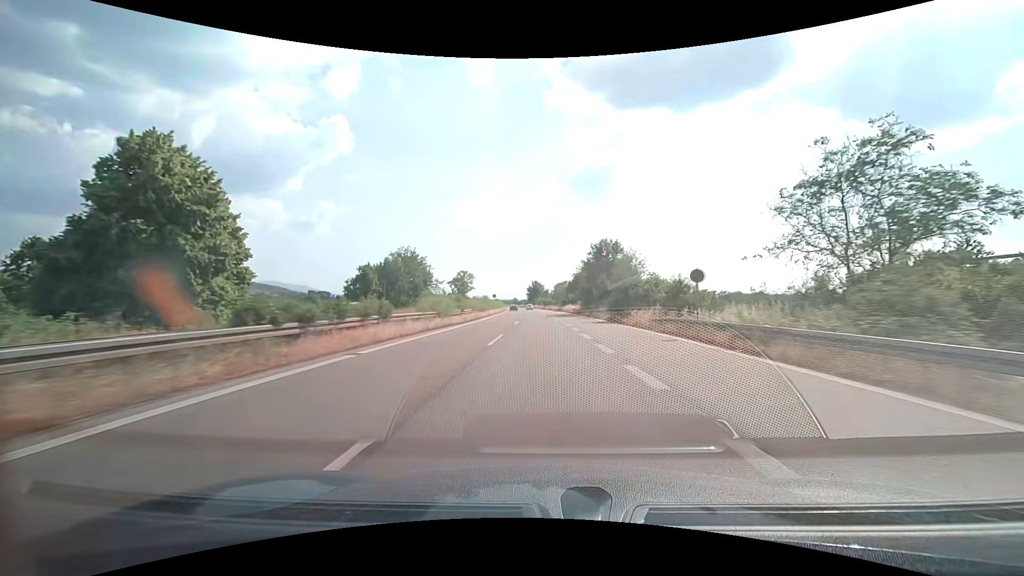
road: trunk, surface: asphalt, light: Day
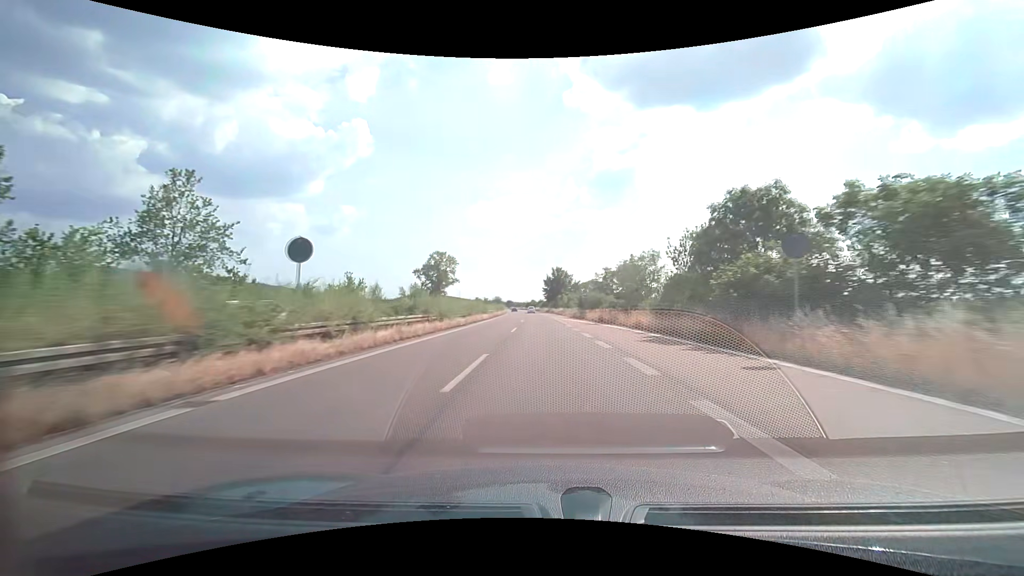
(-1.6, +82.0) m; -2°
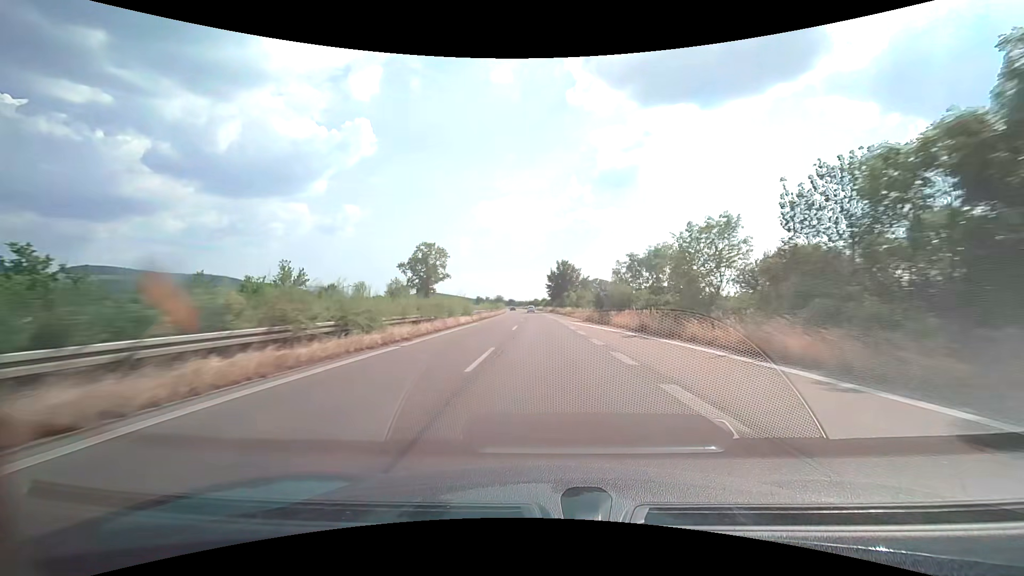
(-0.1, +16.4) m; 0°
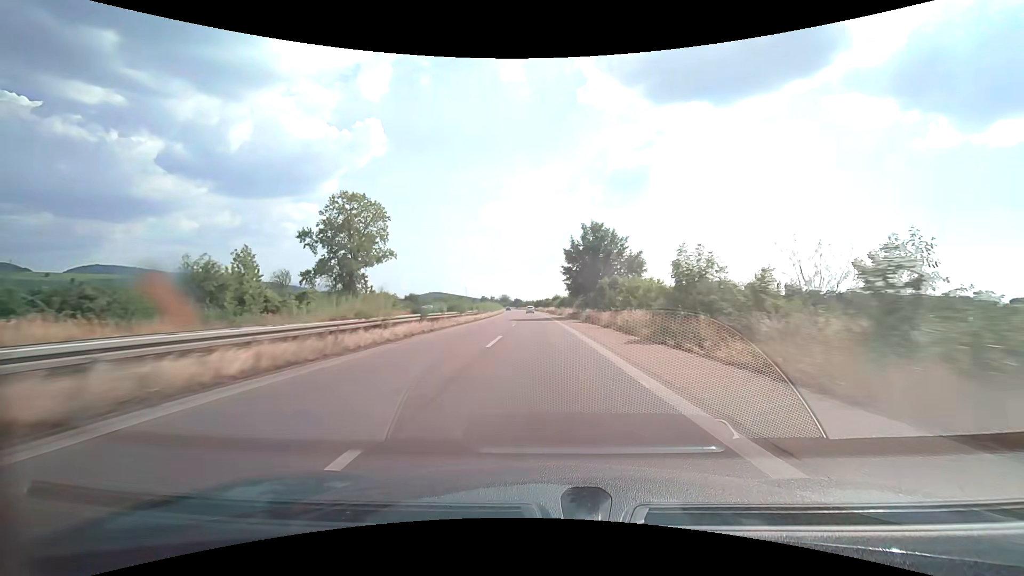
(-0.5, +49.1) m; -1°
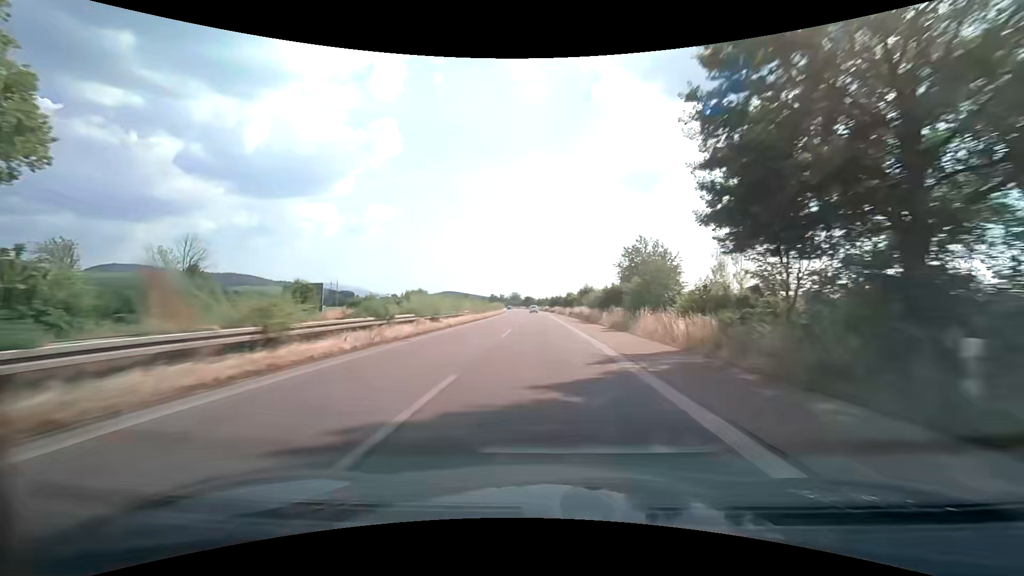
(-0.7, +49.1) m; -2°
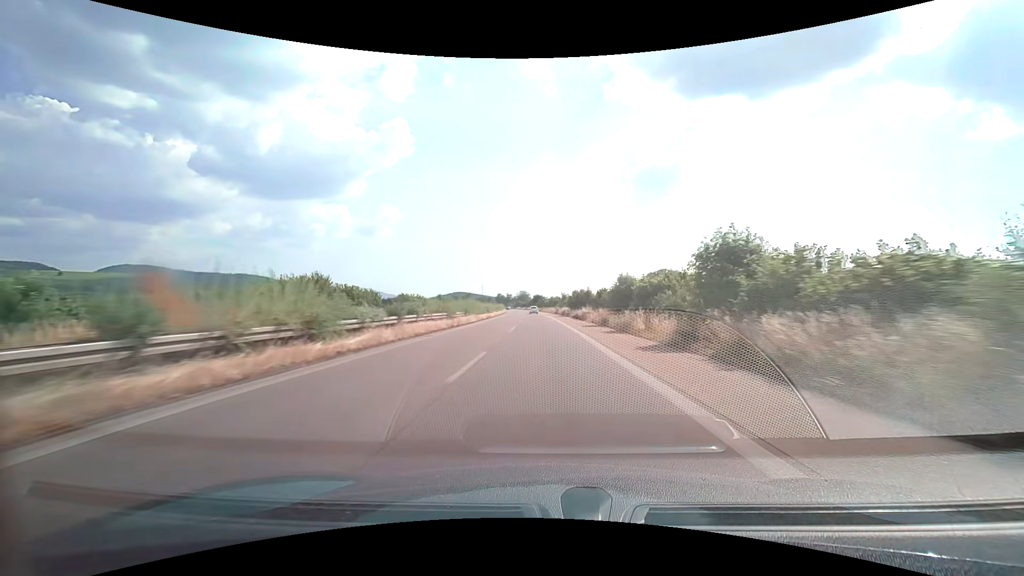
(-0.6, +48.8) m; -1°
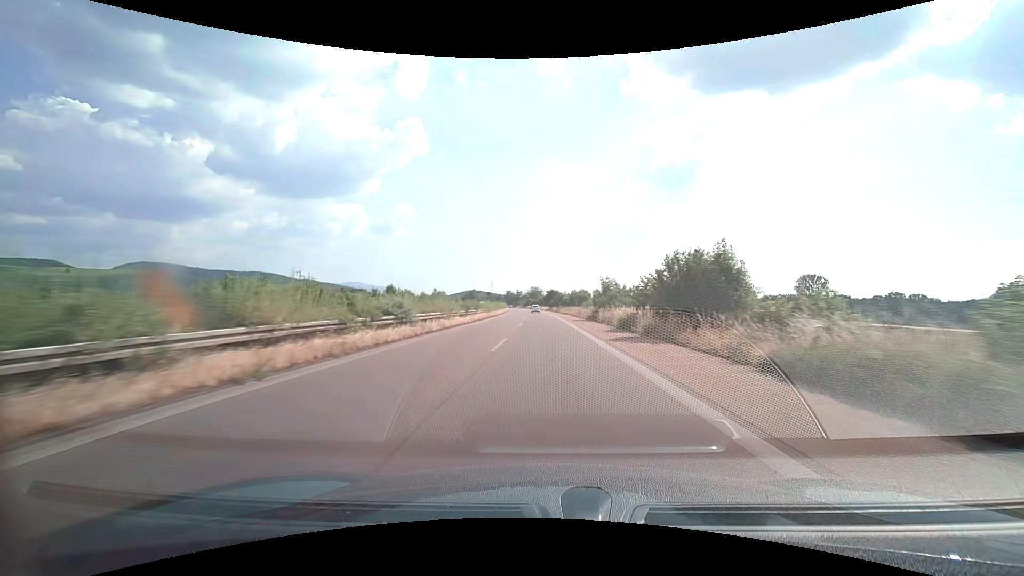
(-0.6, +48.5) m; -2°
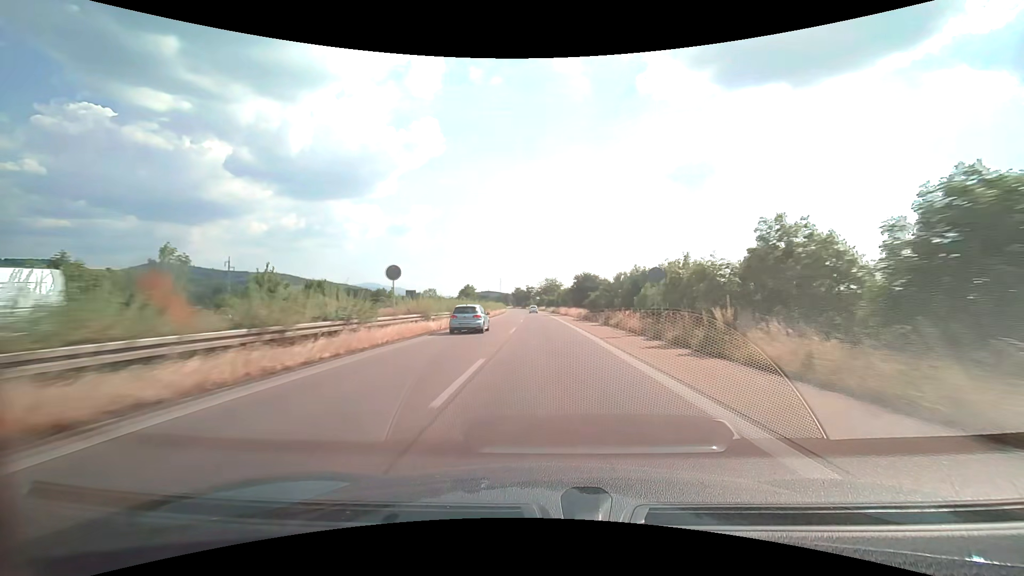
(-1.4, +80.0) m; -2°
(0, +10) (0, +20) (0, +30) (0, +40) (-1, +50) (-1, +60) (-1, +70) (-2, +80) (-2, +90) (-3, +100) m
